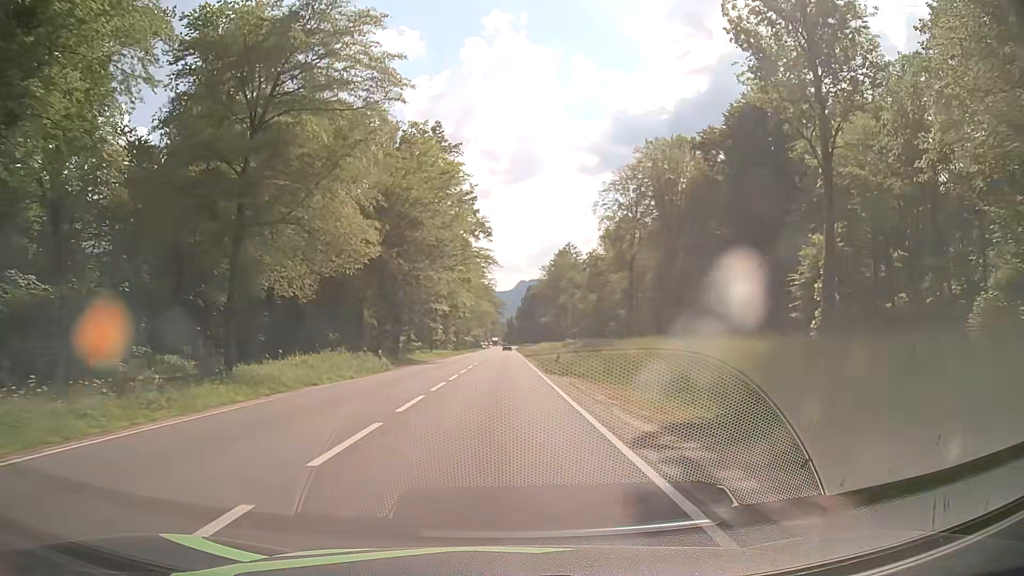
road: primary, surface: asphalt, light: Day
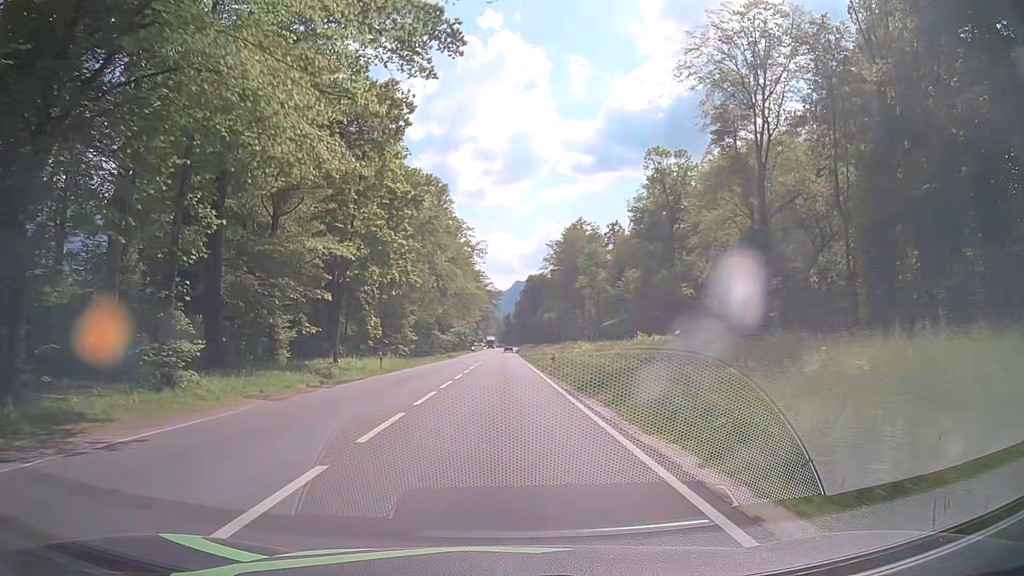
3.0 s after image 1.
(-0.2, +45.8) m; 0°
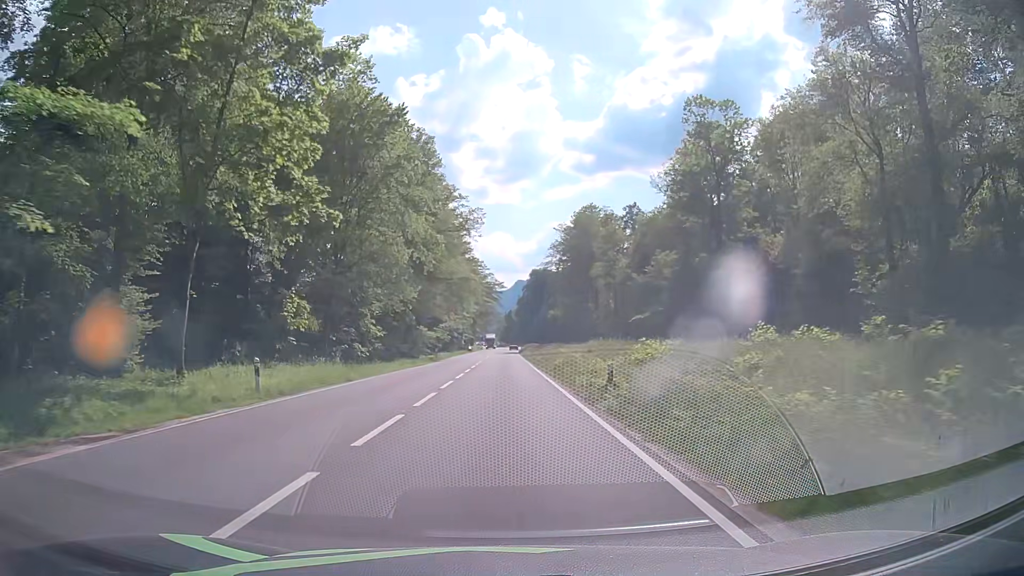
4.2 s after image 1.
(0.0, +18.3) m; 0°
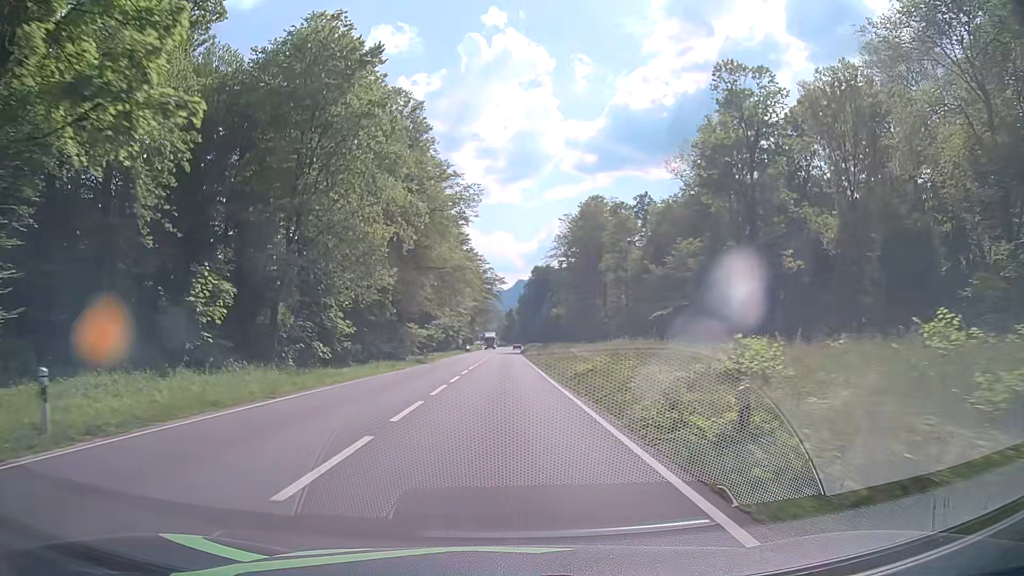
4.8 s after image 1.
(0.0, +9.2) m; 0°
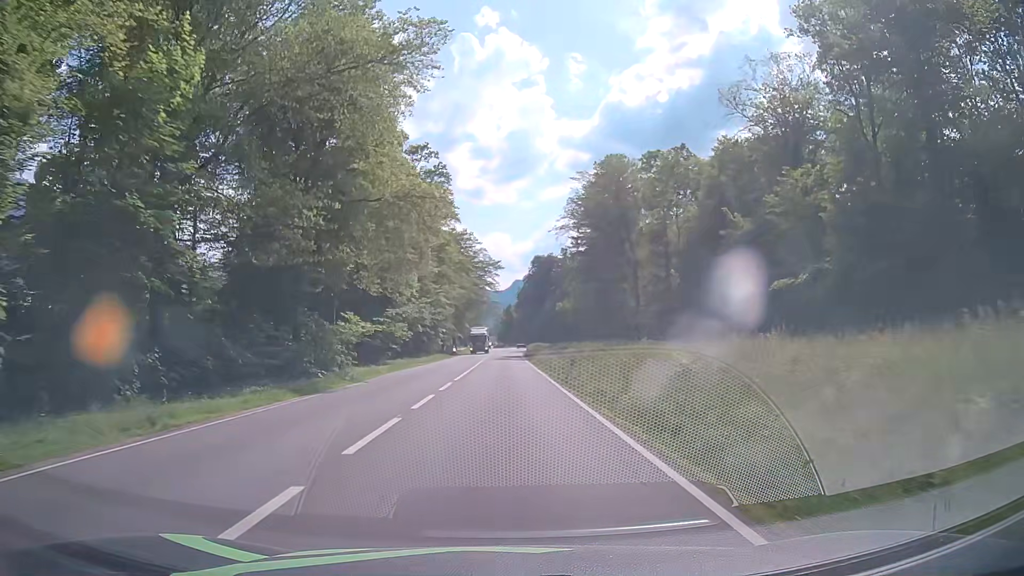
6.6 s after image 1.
(-0.1, +27.5) m; 0°
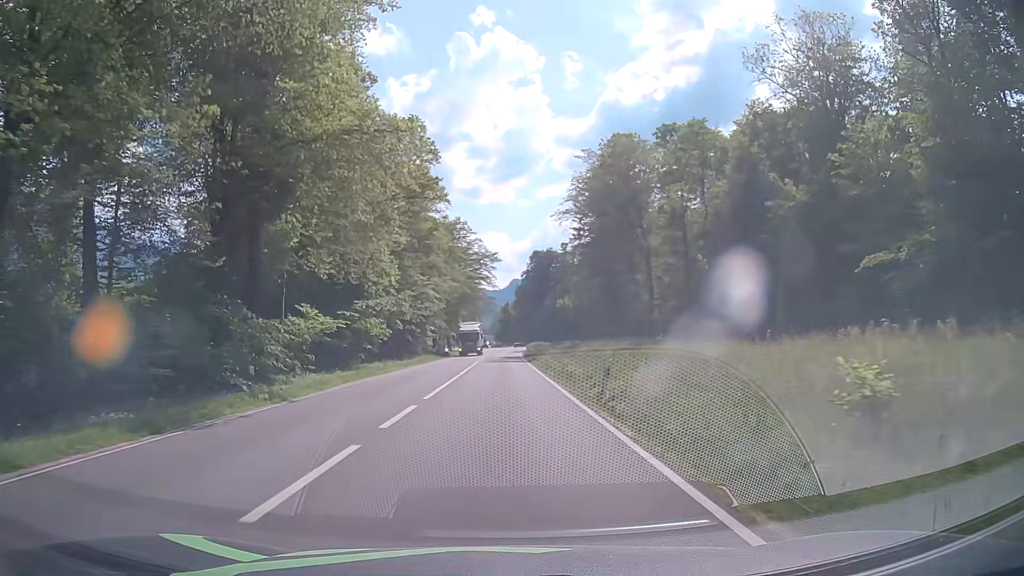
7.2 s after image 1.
(0.0, +9.2) m; 0°
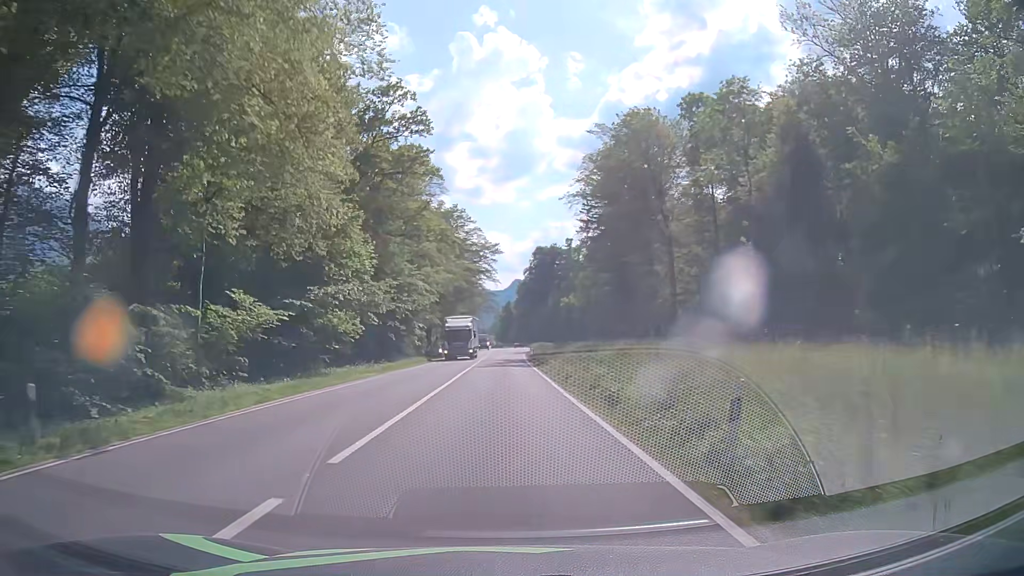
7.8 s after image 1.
(0.0, +9.2) m; 0°
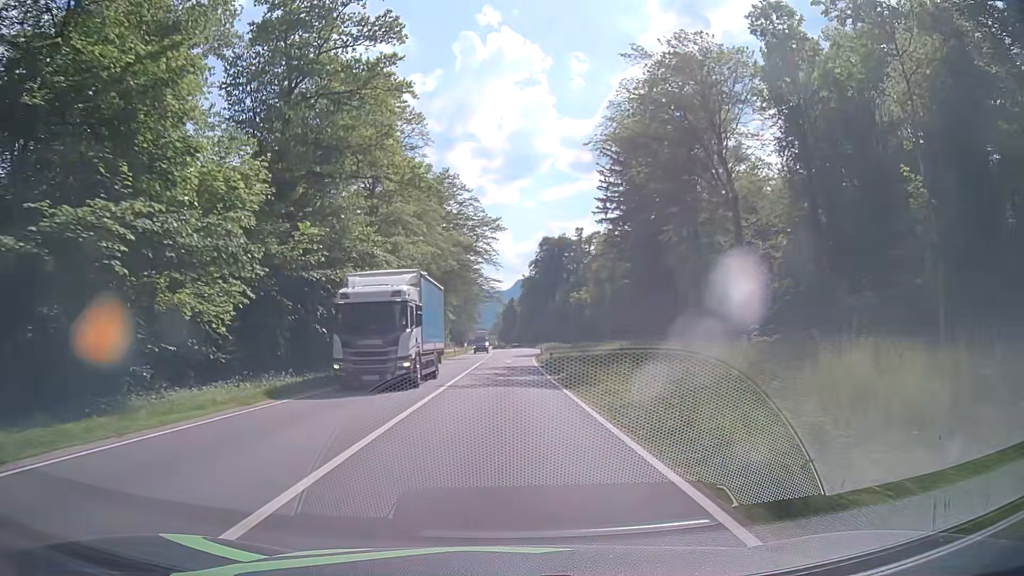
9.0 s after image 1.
(0.0, +18.4) m; 0°
(0, +10) (0, +20) (0, +30) (0, +40) (0, +50) (+1, +60) (+1, +70) (+2, +80) (+2, +90) (+3, +100) m
